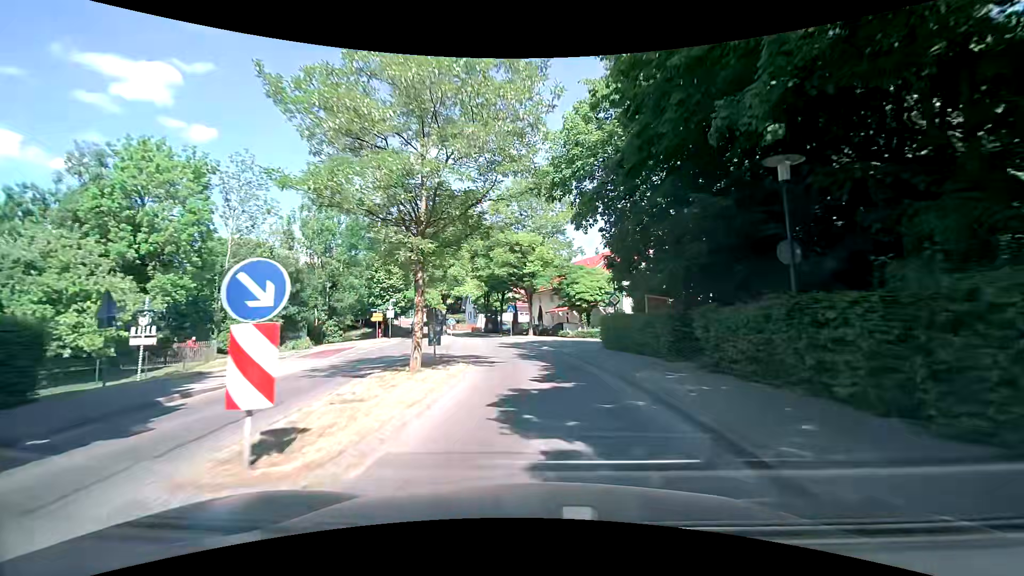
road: tertiary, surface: asphalt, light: Day
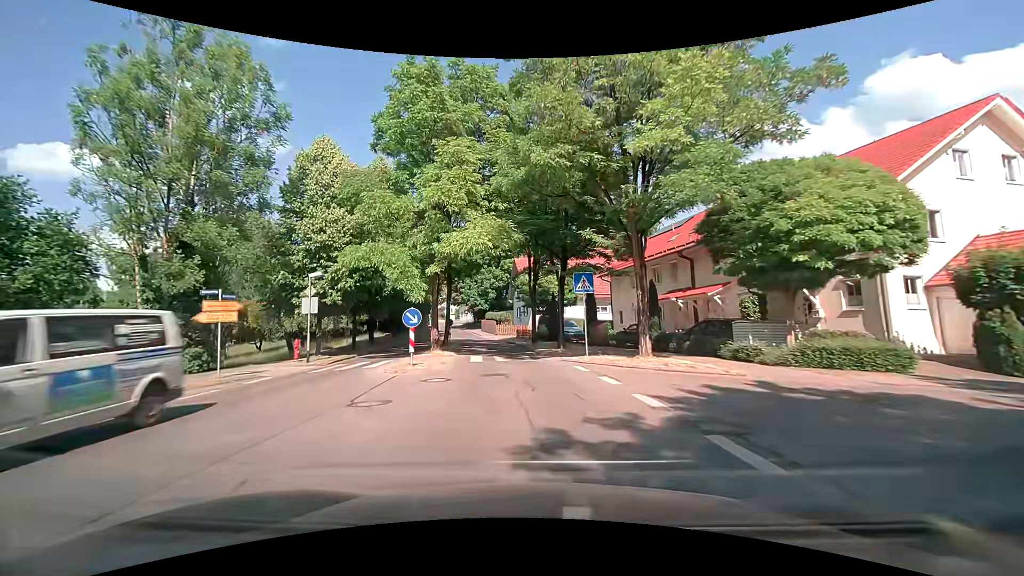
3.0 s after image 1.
(-1.2, +31.0) m; -7°
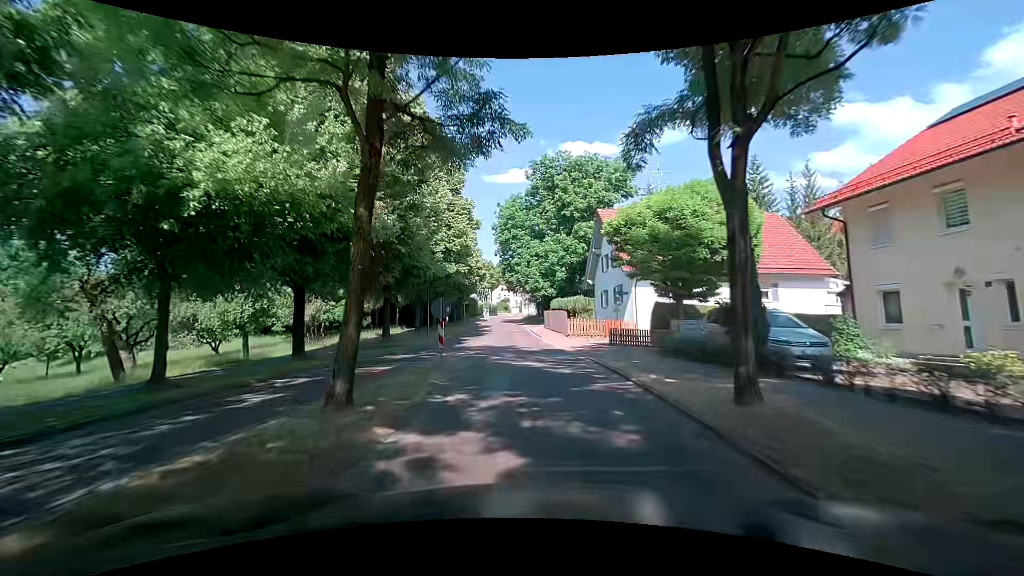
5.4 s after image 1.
(-1.9, +25.0) m; -7°
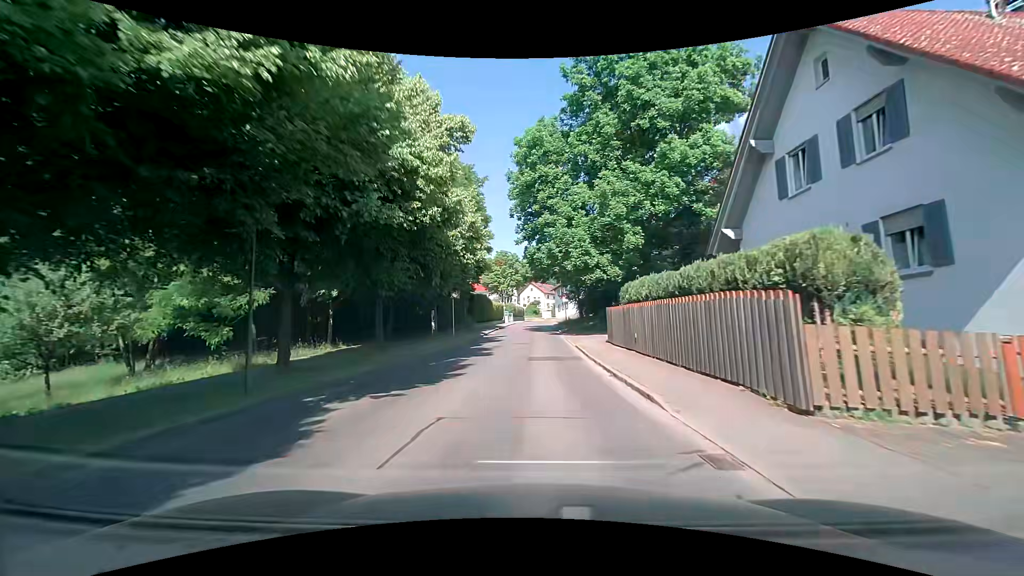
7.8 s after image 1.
(-1.2, +25.4) m; -5°
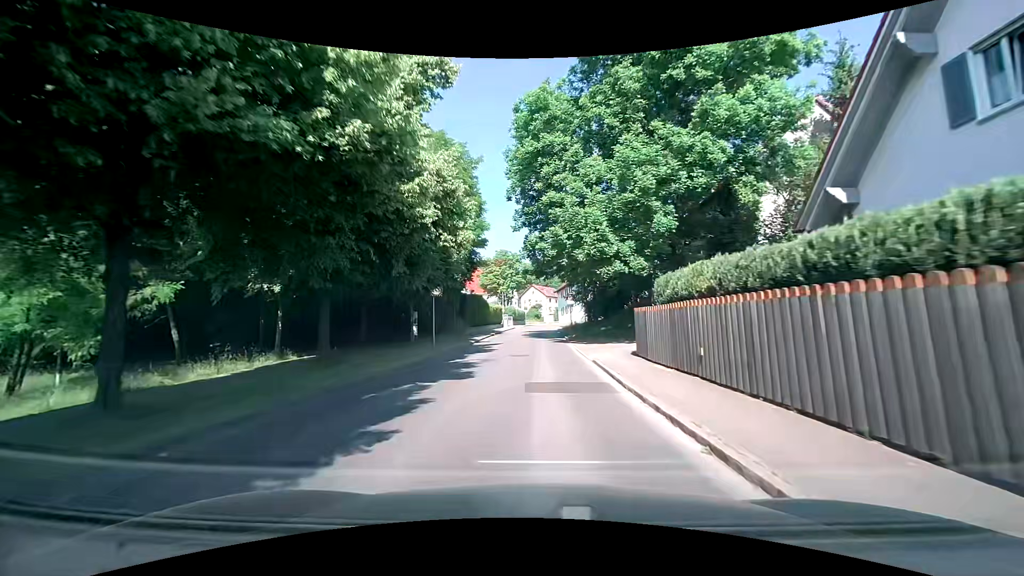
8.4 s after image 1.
(+0.1, +6.2) m; 0°
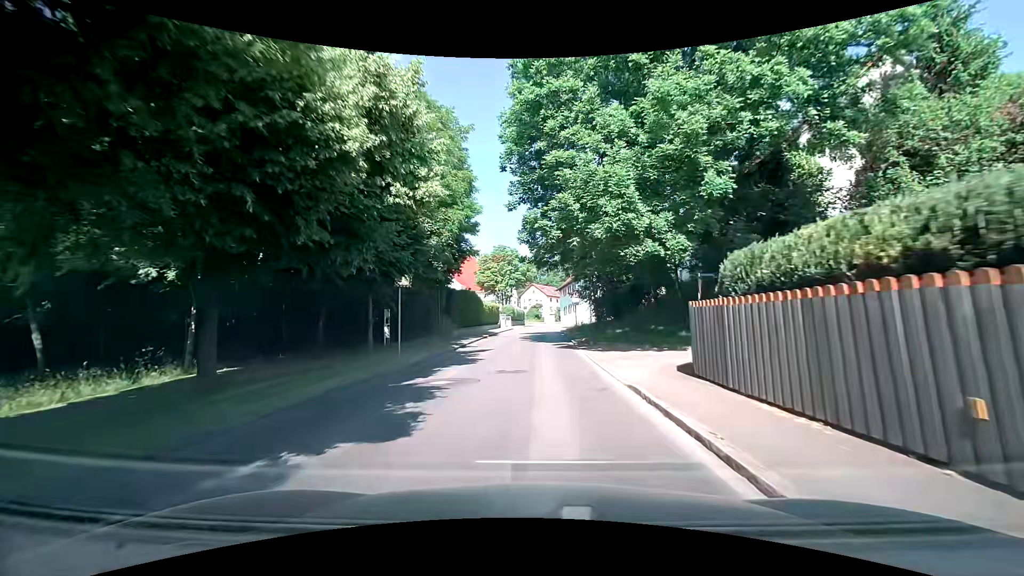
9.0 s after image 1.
(0.0, +6.1) m; 0°
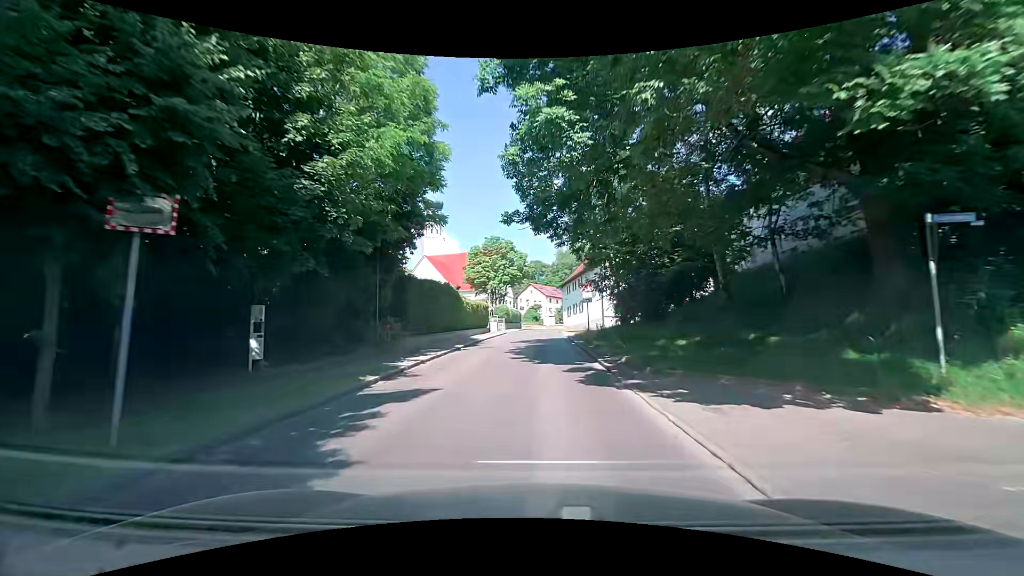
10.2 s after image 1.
(+0.1, +11.9) m; +1°
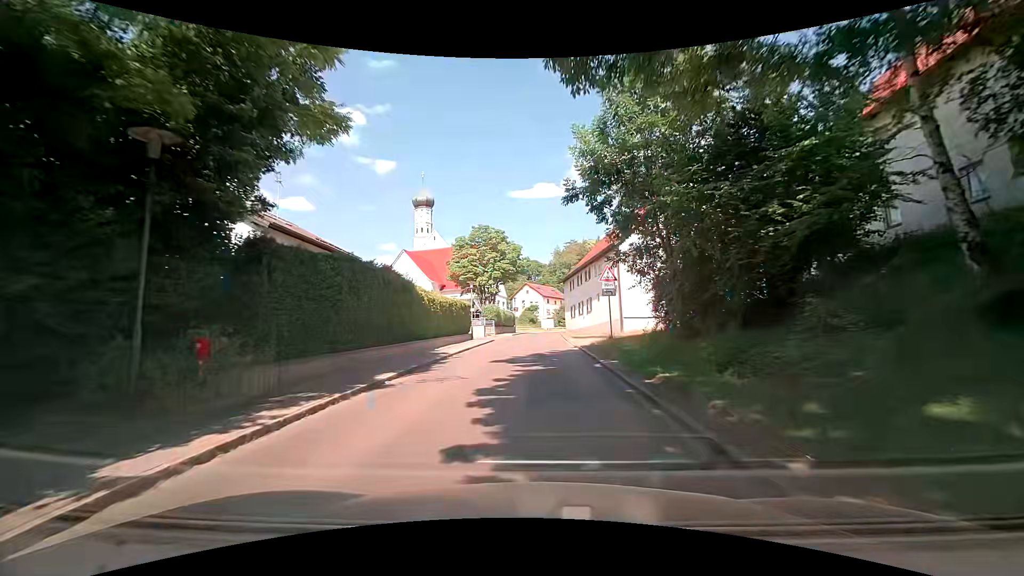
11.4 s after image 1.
(-0.1, +11.4) m; 0°
(0, +10) (0, +20) (+1, +30) (+1, +40) (+1, +50) (+2, +60) (+4, +70) (+7, +79) (+7, +89) (0, +97) m
